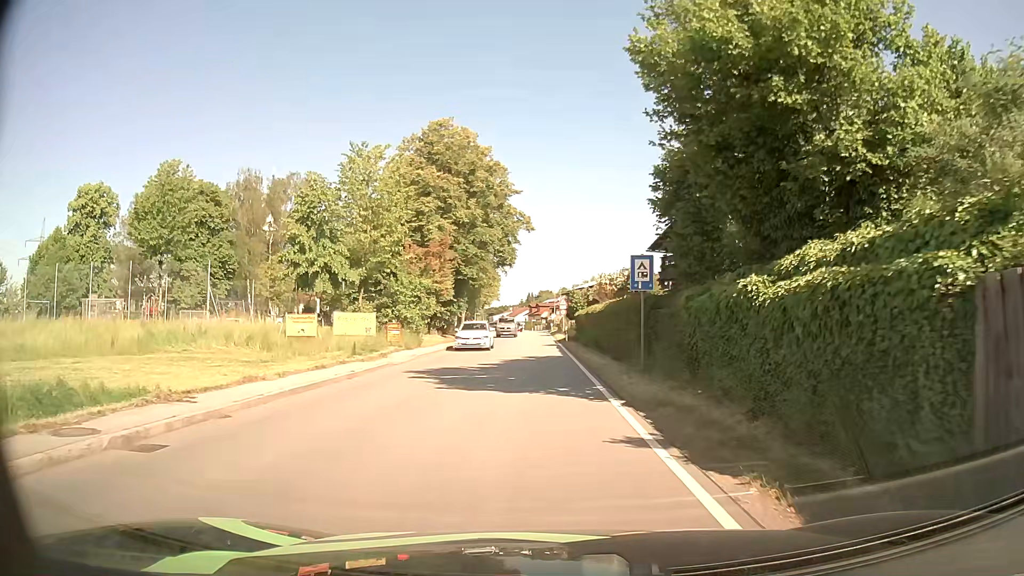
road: secondary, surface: asphalt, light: Day
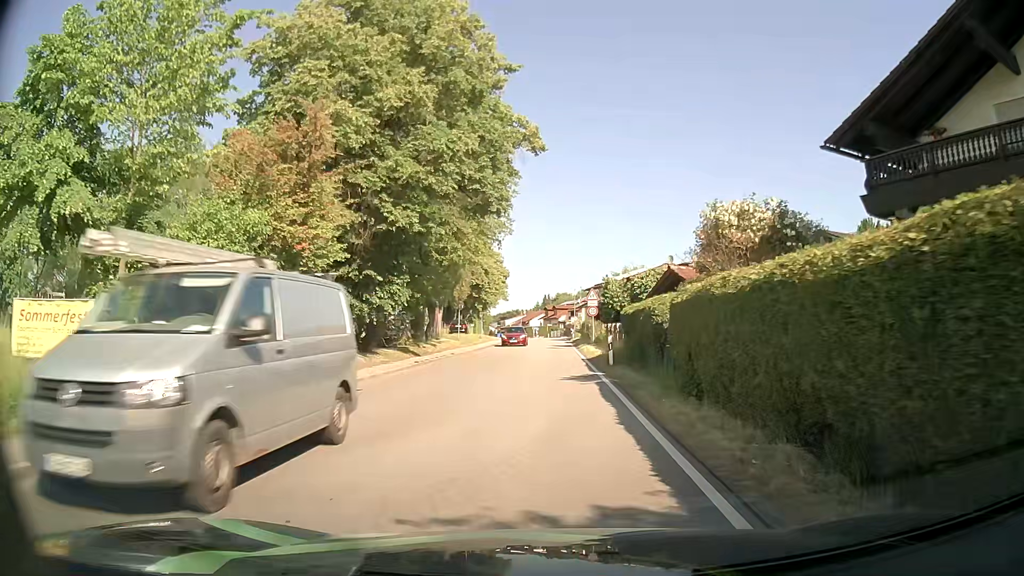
(-0.2, +22.7) m; -1°
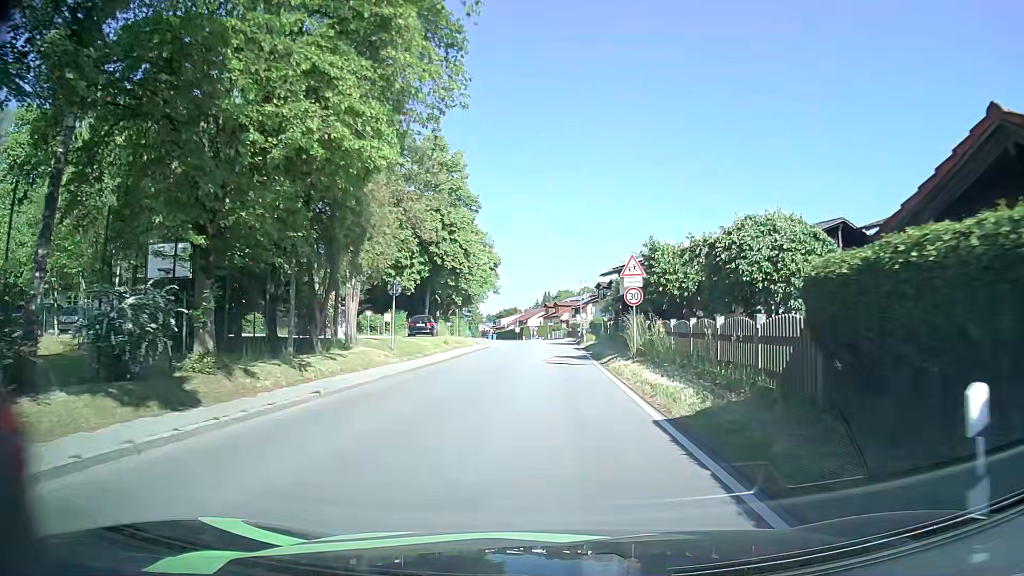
(0.0, +19.4) m; 0°
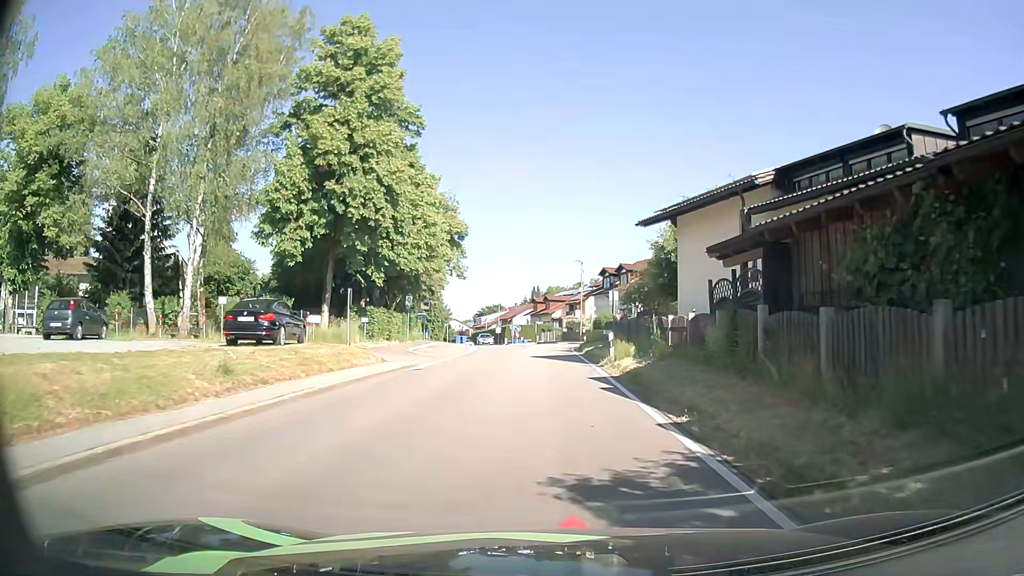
(+0.1, +25.5) m; +1°
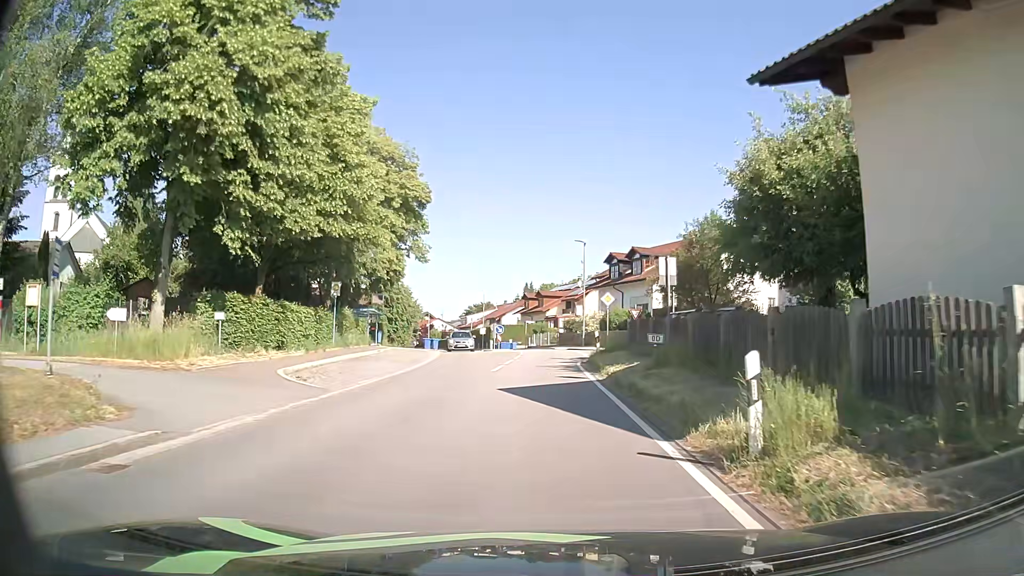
(+0.1, +15.8) m; 0°
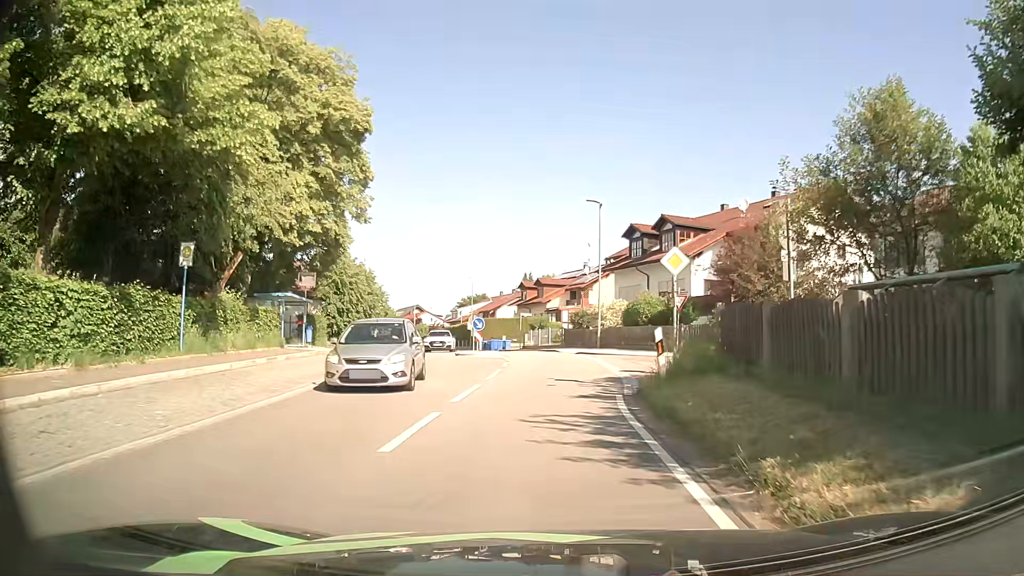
(0.0, +14.5) m; 0°
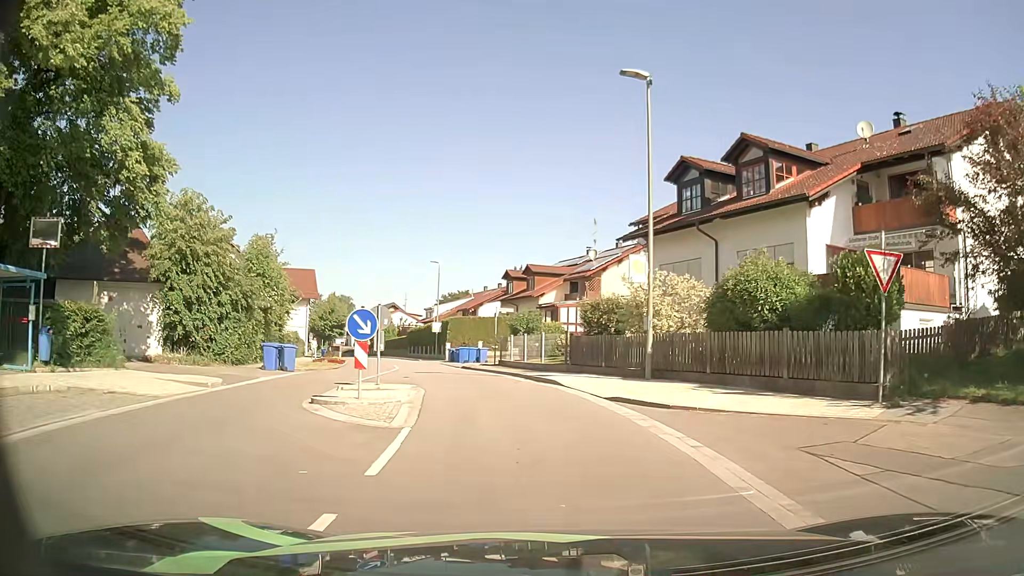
(+0.1, +19.4) m; +1°
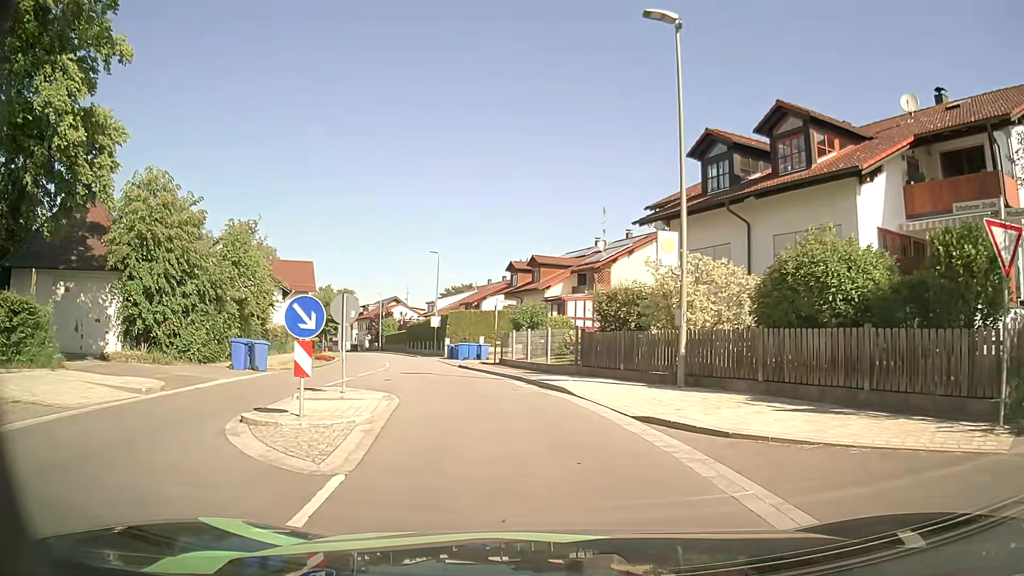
(0.0, +3.4) m; -1°
